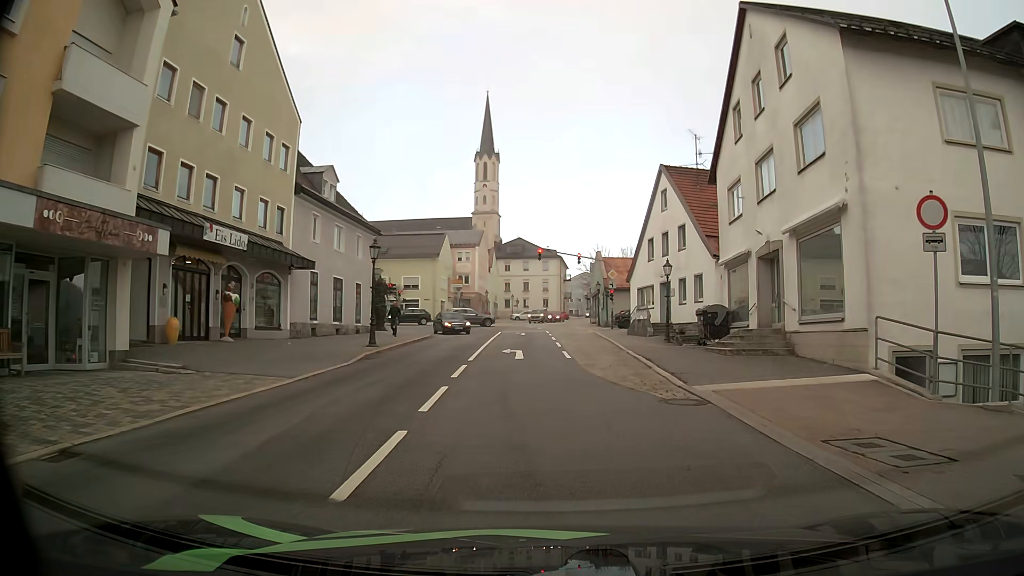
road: secondary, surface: asphalt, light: Day
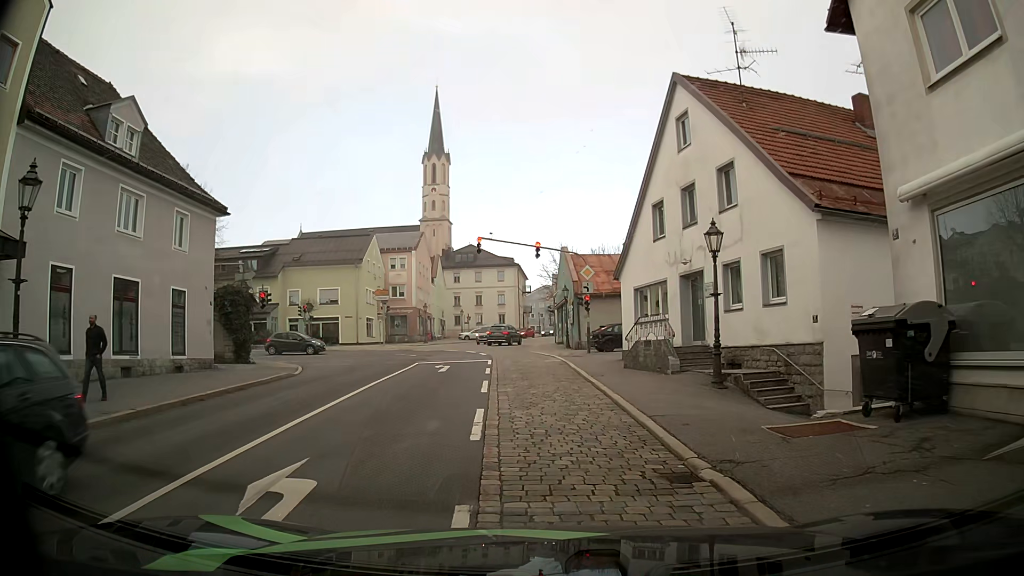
(+0.7, +16.3) m; +4°
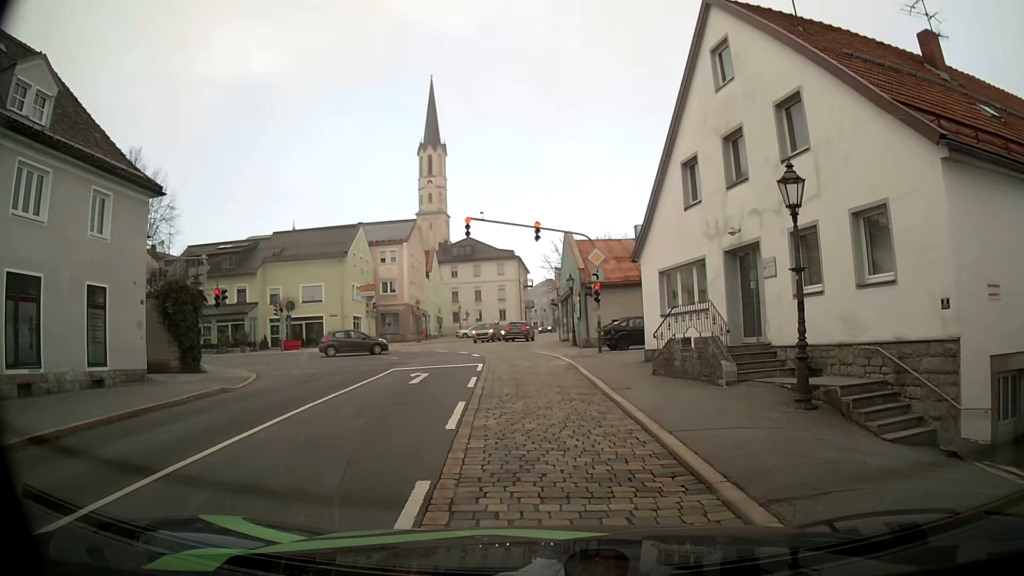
(-0.1, +5.3) m; -1°
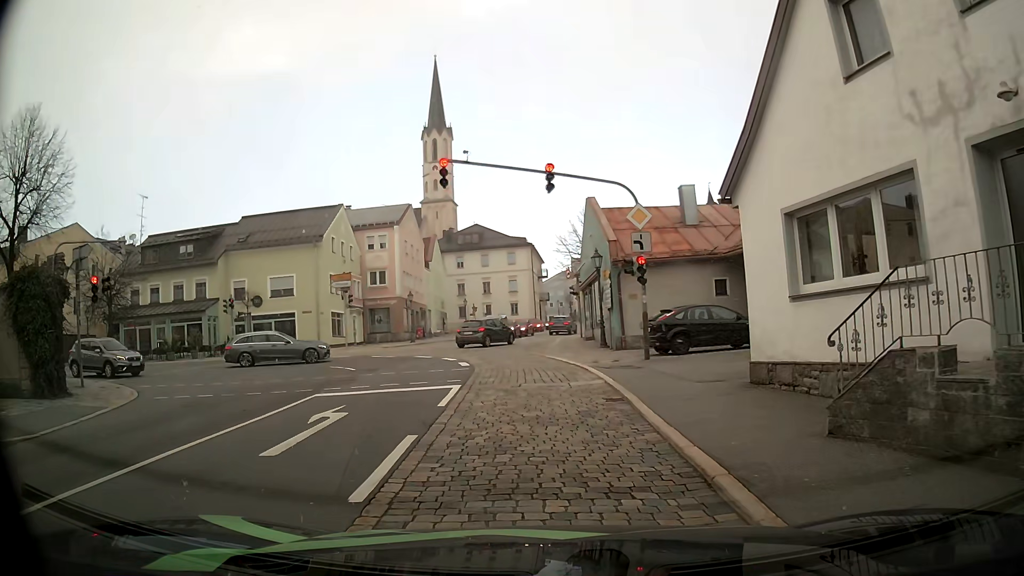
(-0.2, +9.8) m; -2°
